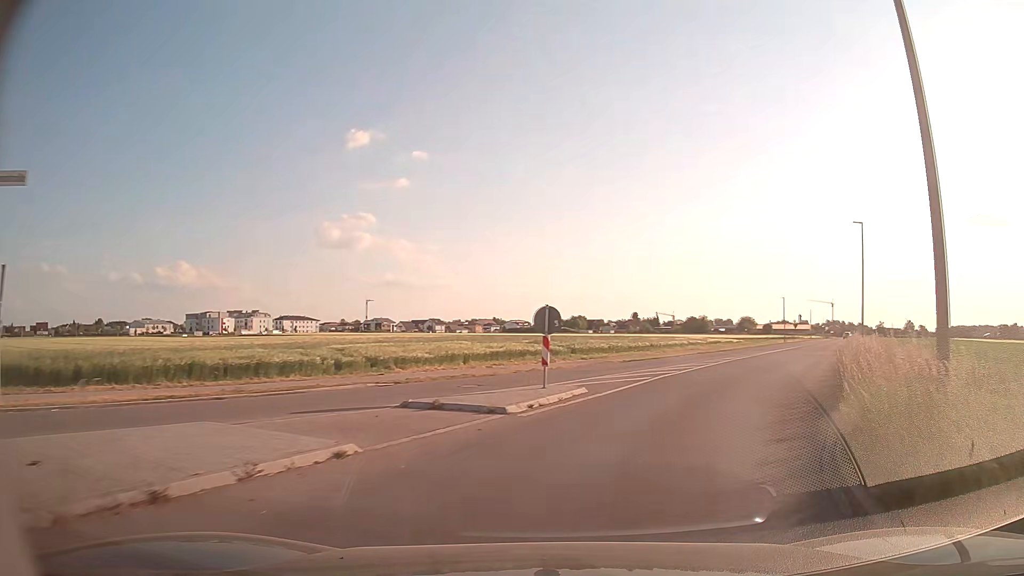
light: Day
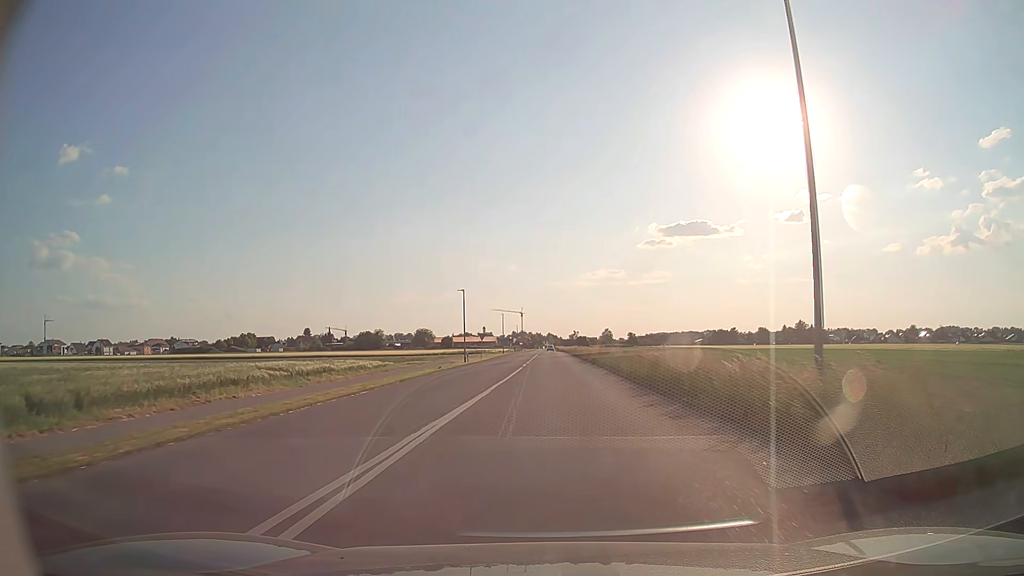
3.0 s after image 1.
(+13.2, +35.1) m; +28°
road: tertiary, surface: asphalt
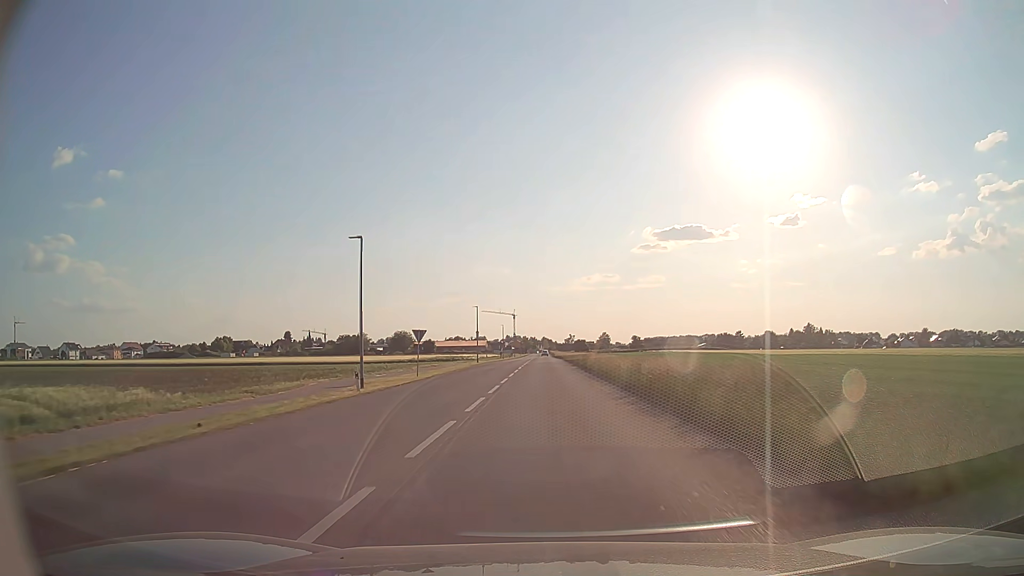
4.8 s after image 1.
(+0.4, +31.4) m; +1°
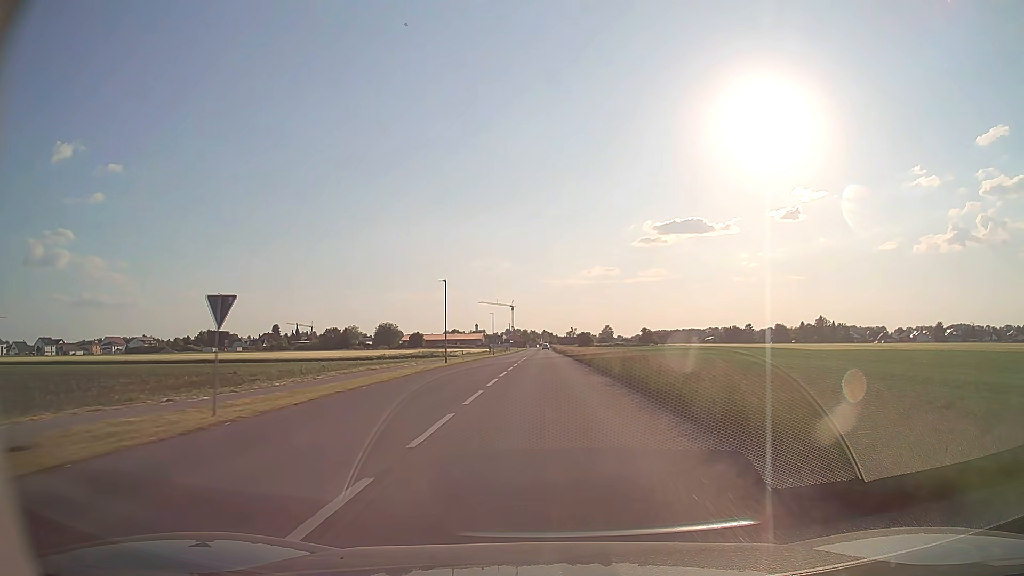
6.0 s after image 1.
(0.0, +24.1) m; 0°
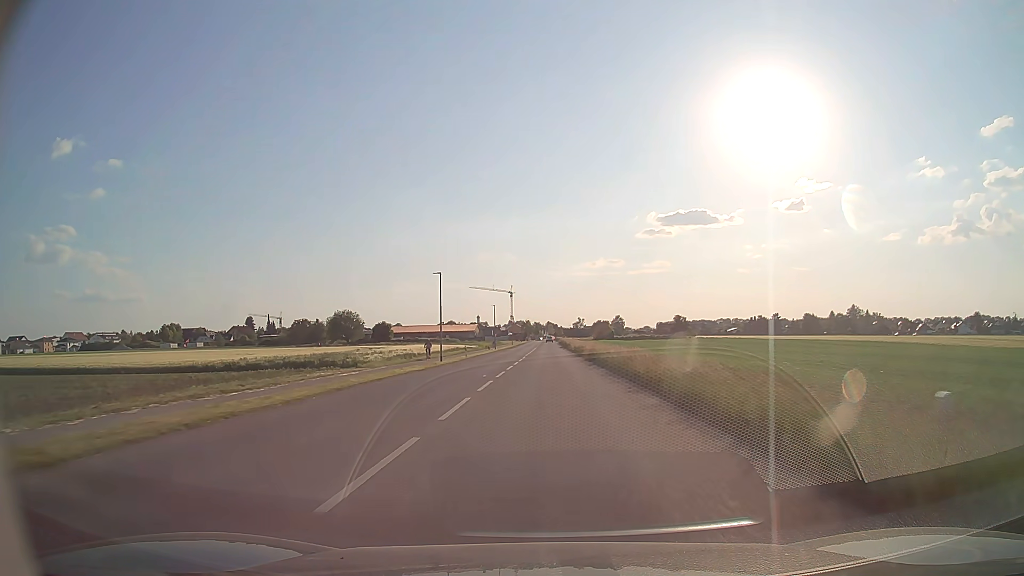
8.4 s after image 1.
(-0.1, +51.4) m; 0°
